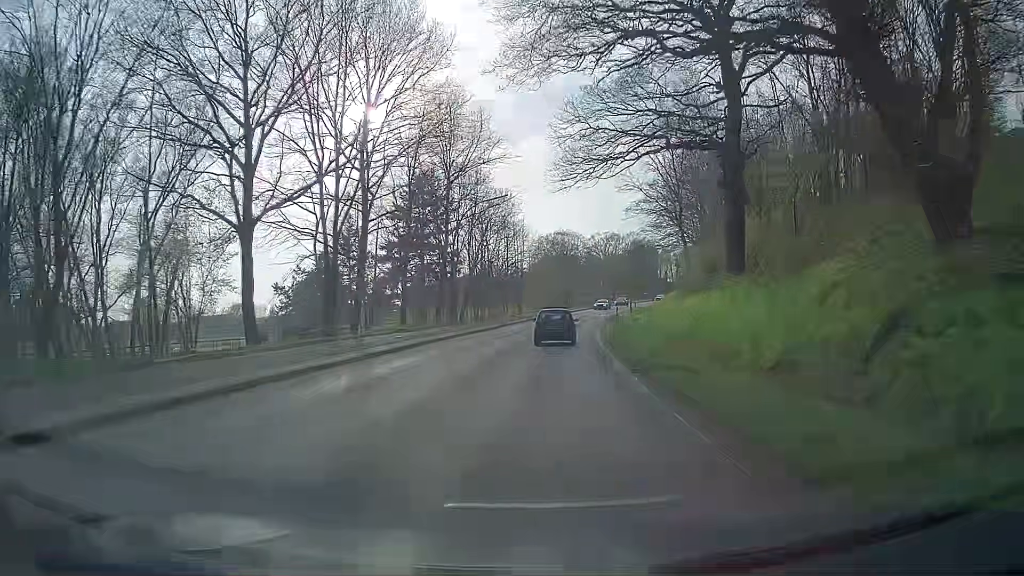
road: secondary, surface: asphalt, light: Day
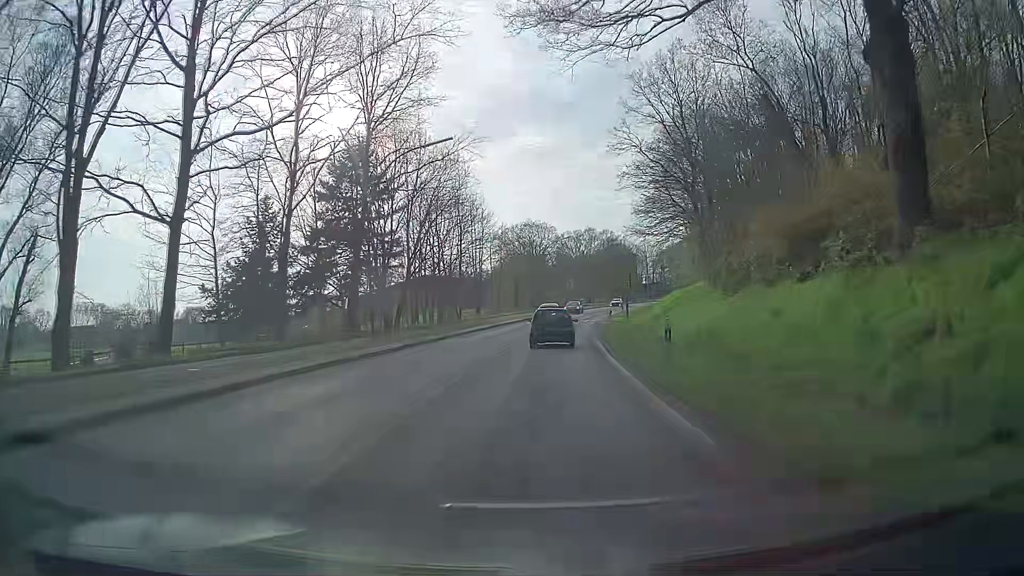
(+0.5, +18.4) m; +3°
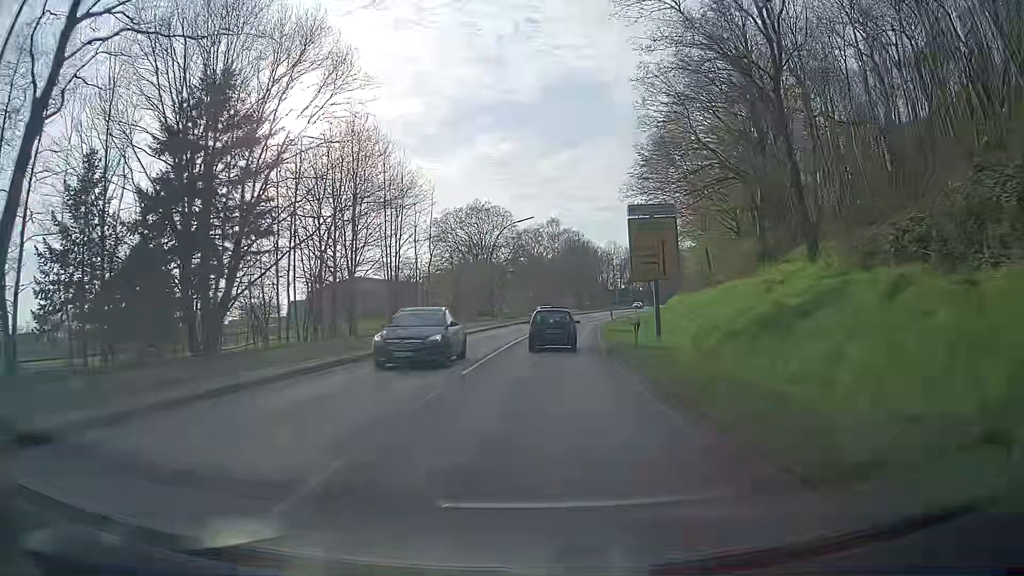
(+0.9, +25.1) m; +4°
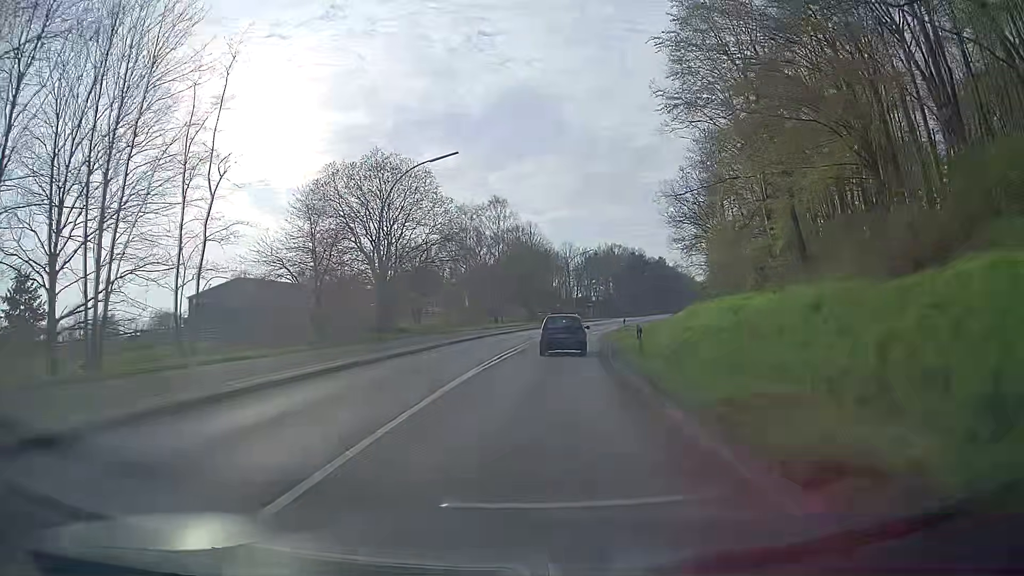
(+1.4, +30.6) m; +5°
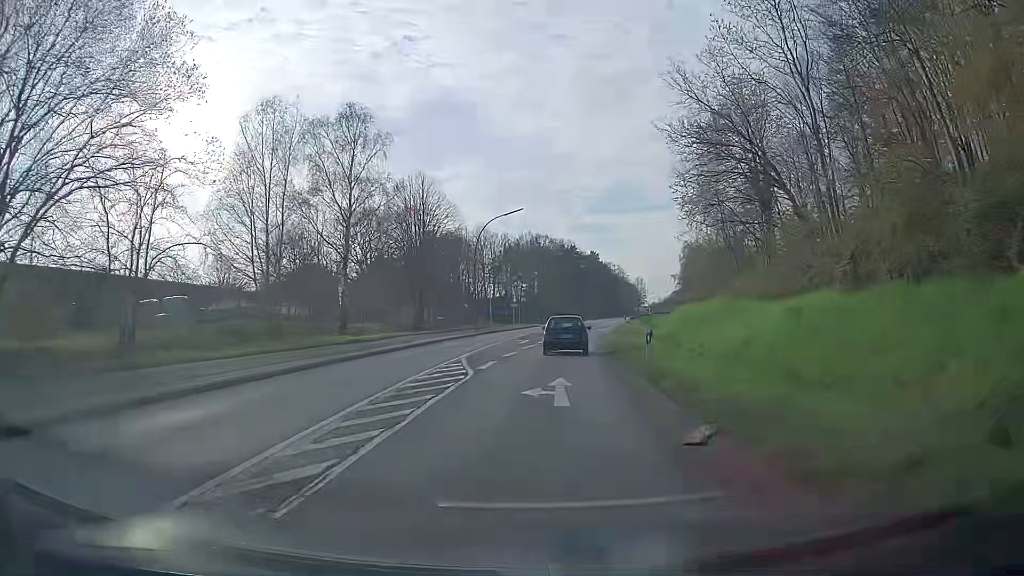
(+2.3, +38.4) m; +7°
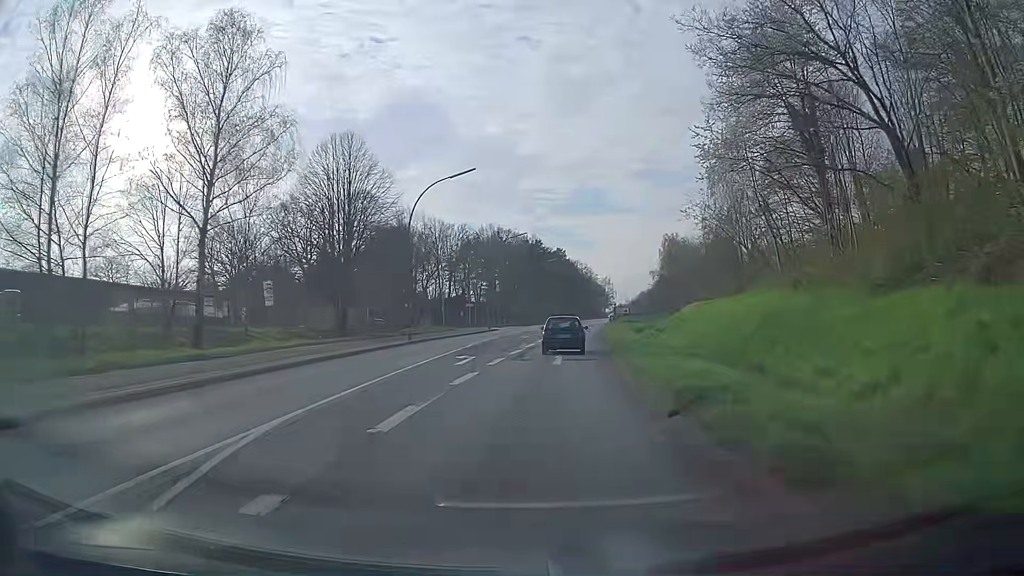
(+0.3, +15.8) m; +2°
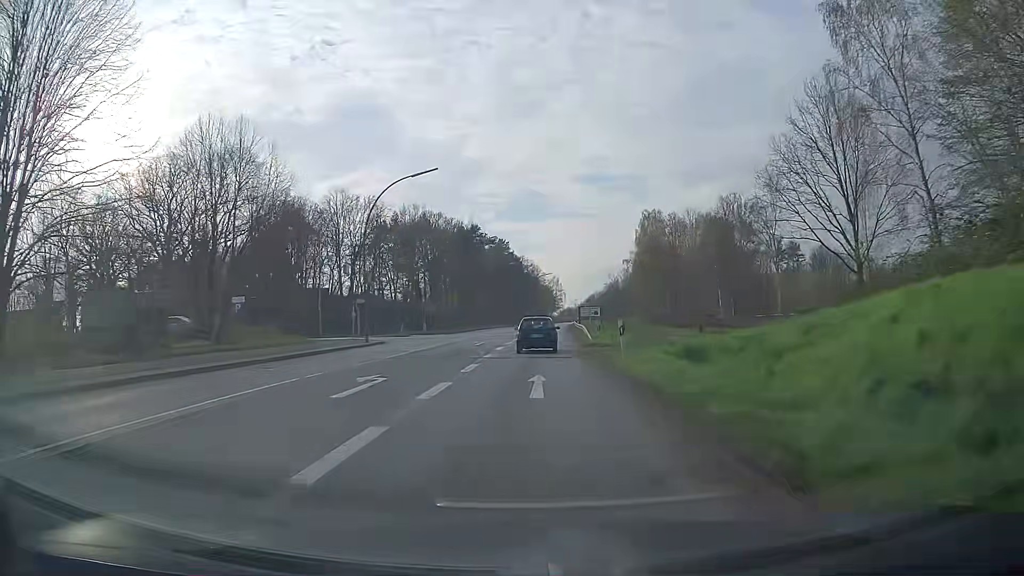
(+1.8, +32.6) m; +5°
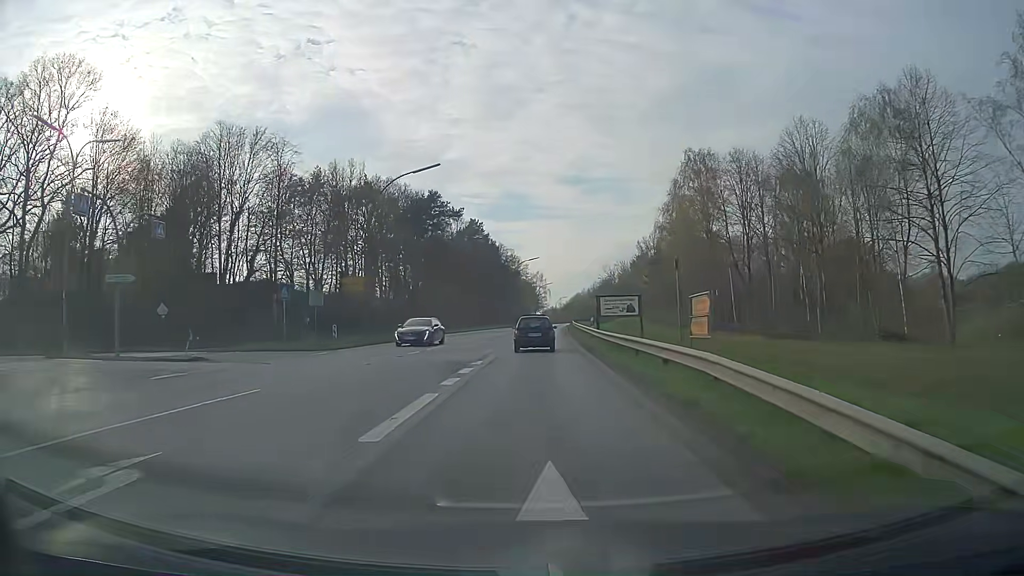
(+0.3, +34.3) m; +1°
